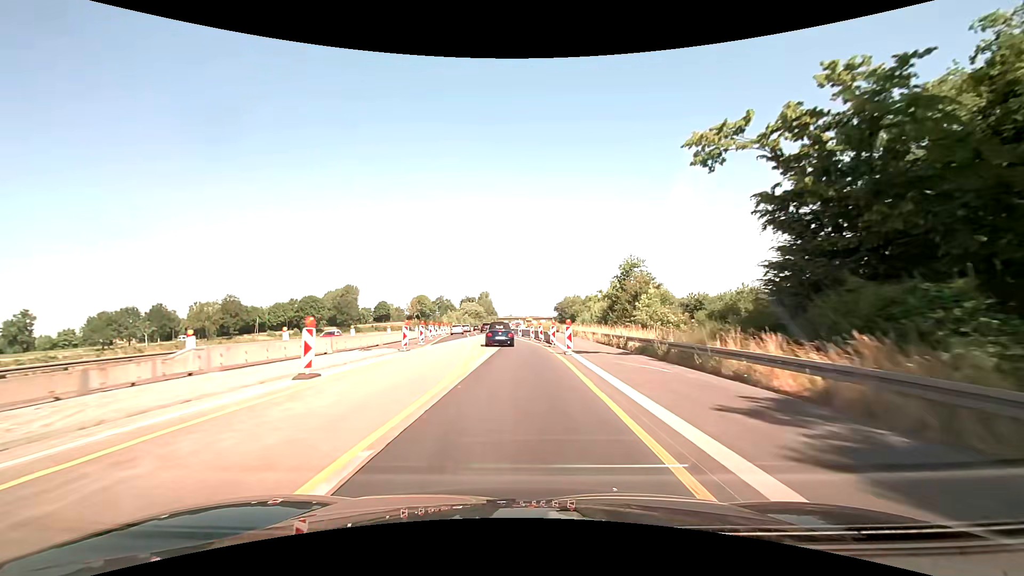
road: motorway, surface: asphalt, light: Day
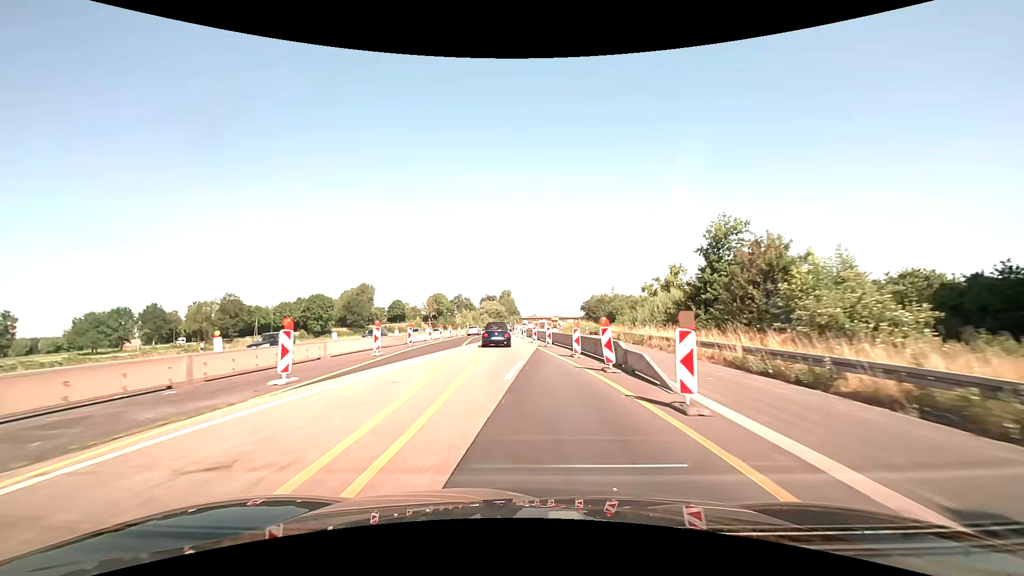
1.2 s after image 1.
(-0.3, +22.1) m; -2°
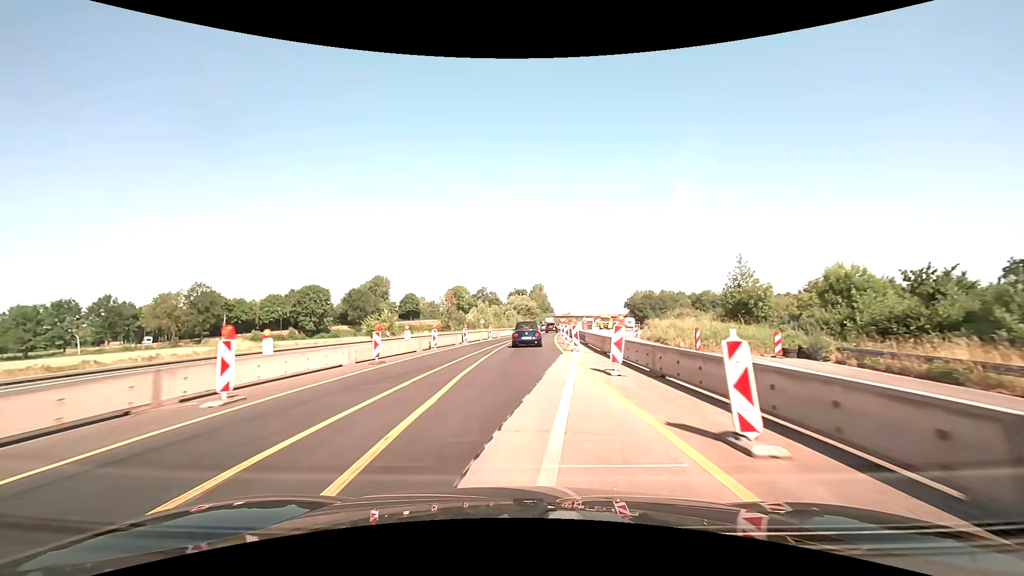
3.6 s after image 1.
(-2.0, +43.5) m; -4°
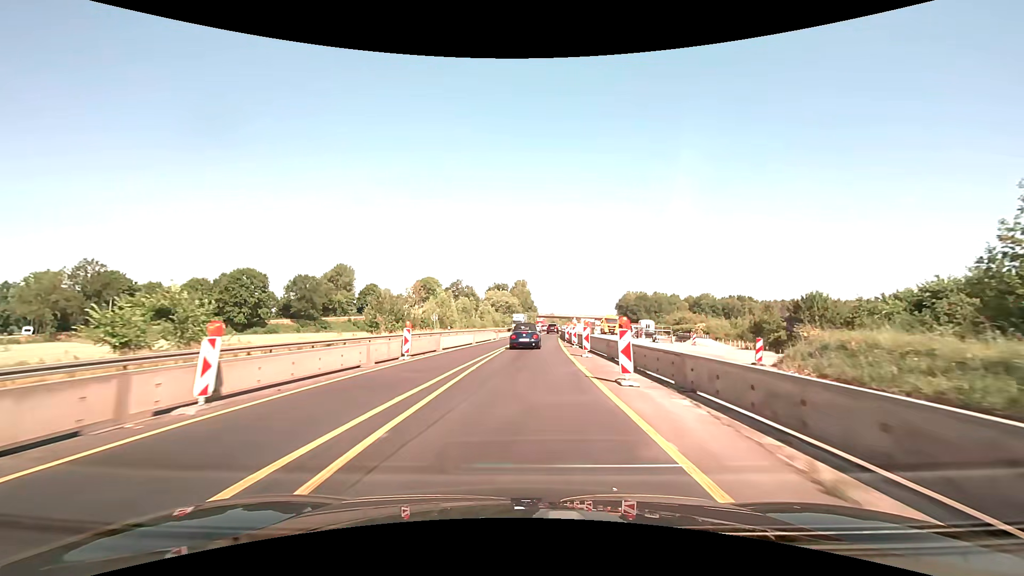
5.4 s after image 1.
(+0.6, +32.4) m; +2°
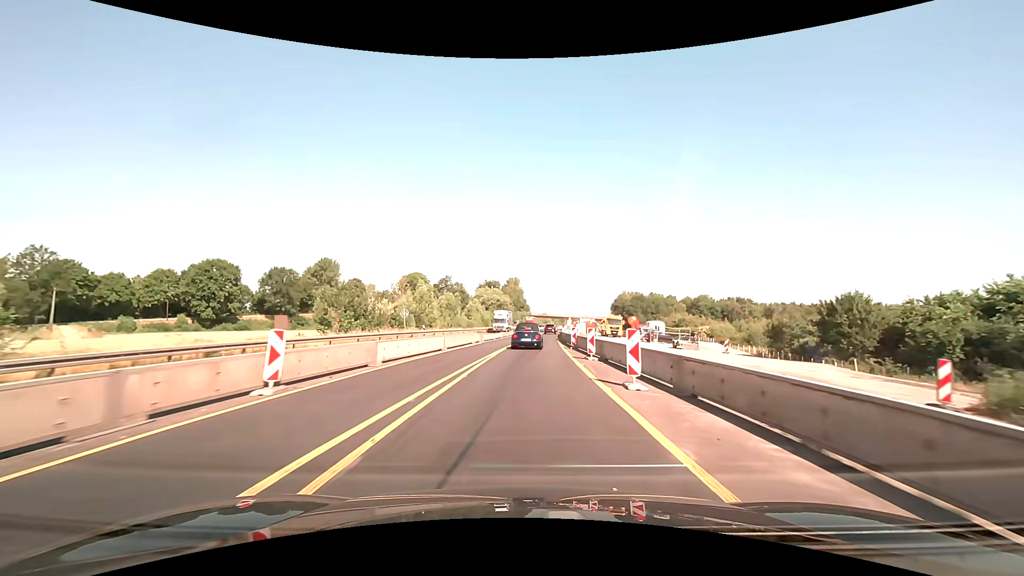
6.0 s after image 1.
(+0.1, +10.7) m; +1°
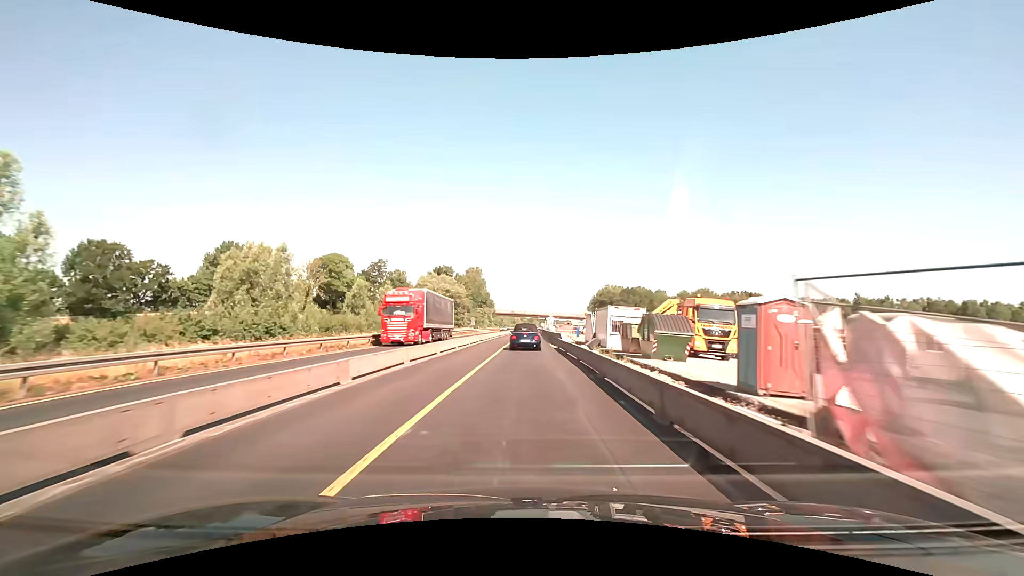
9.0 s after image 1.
(+2.0, +53.4) m; +4°
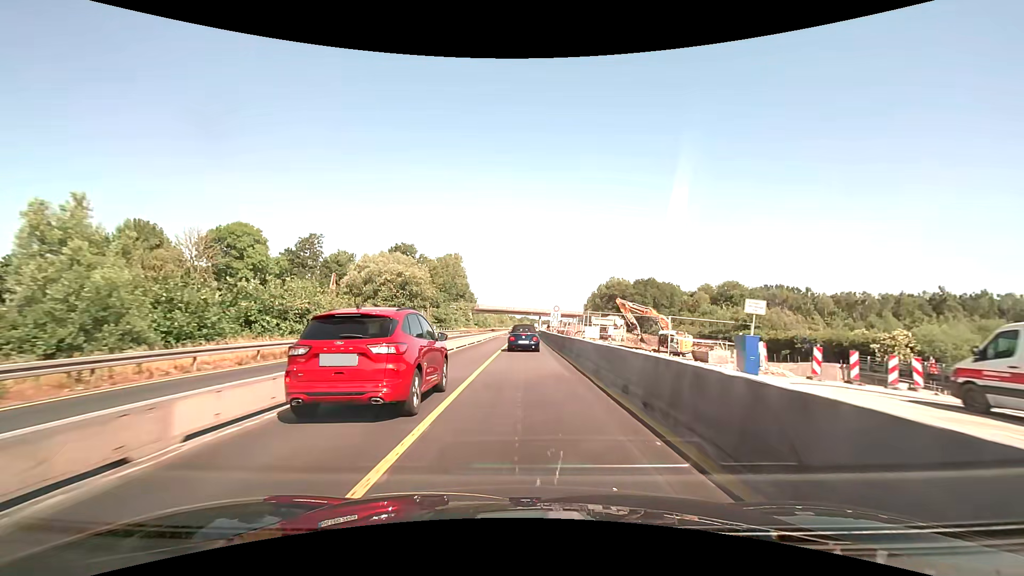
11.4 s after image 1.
(+0.3, +42.4) m; +1°
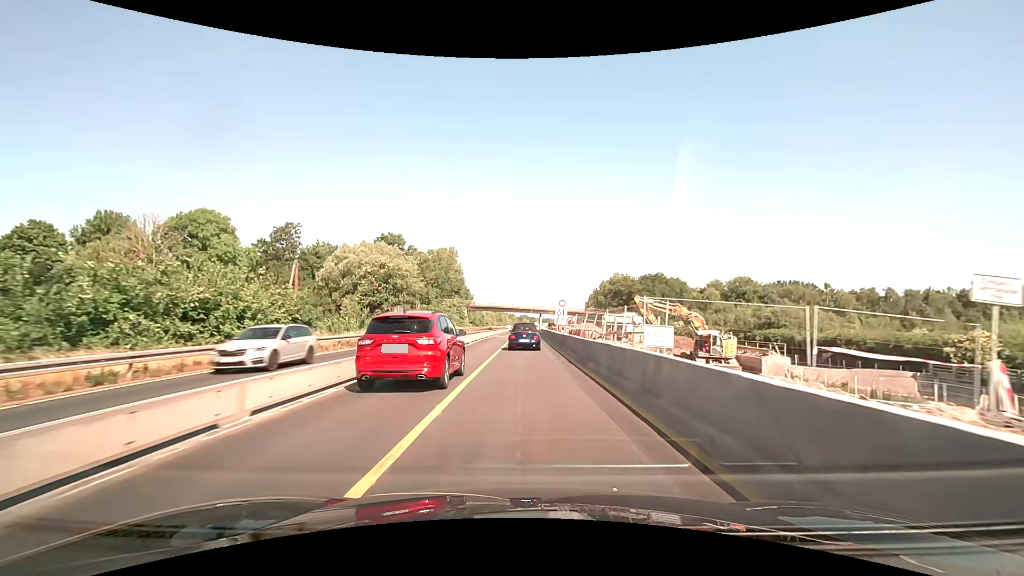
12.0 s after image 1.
(0.0, +10.5) m; 0°
(0, +10) (0, +20) (0, +30) (0, +40) (0, +50) (0, +60) (0, +70) (0, +80) (+1, +90) (+1, +100) m
